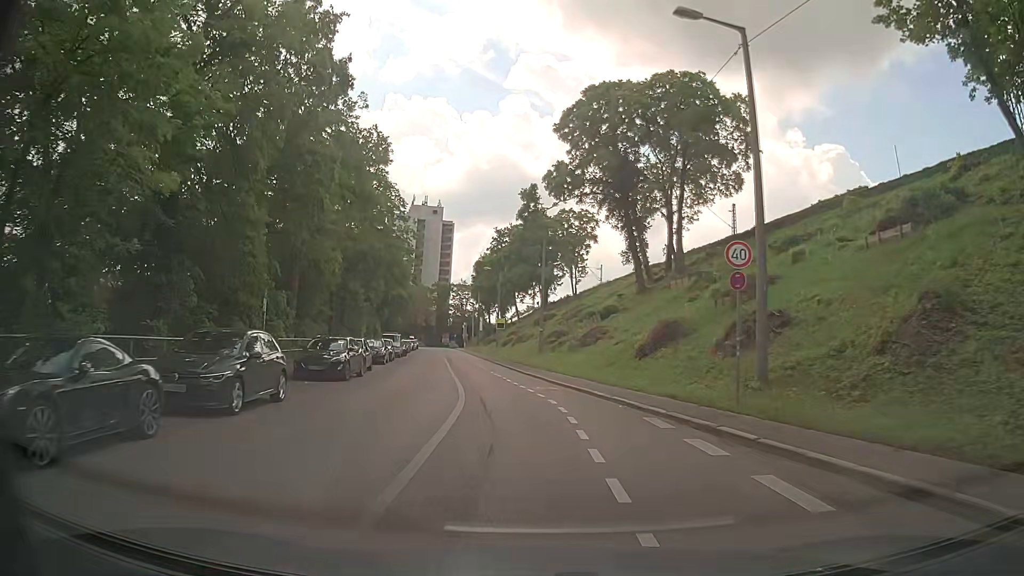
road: secondary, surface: asphalt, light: Day
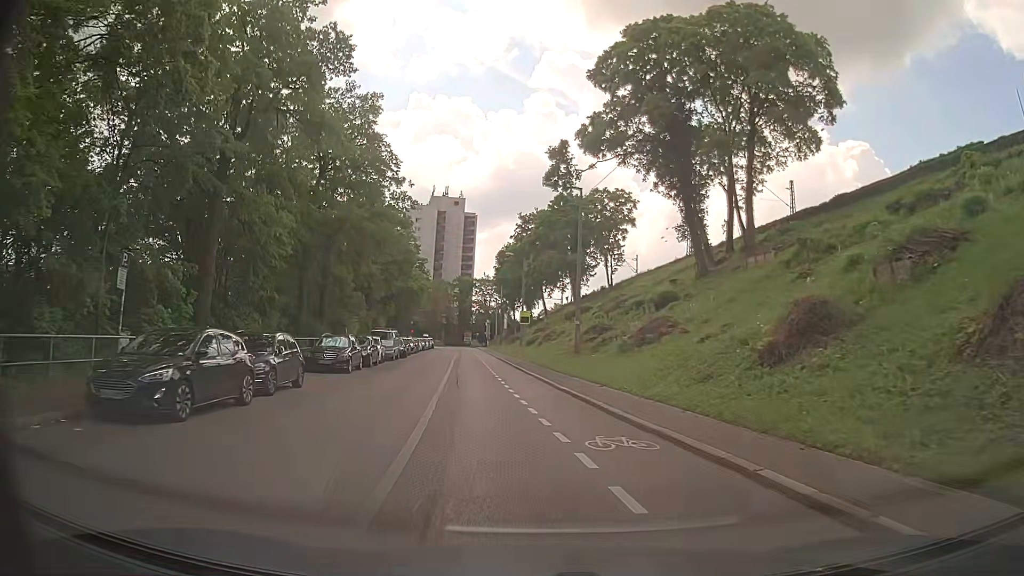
(-0.4, +12.4) m; -4°
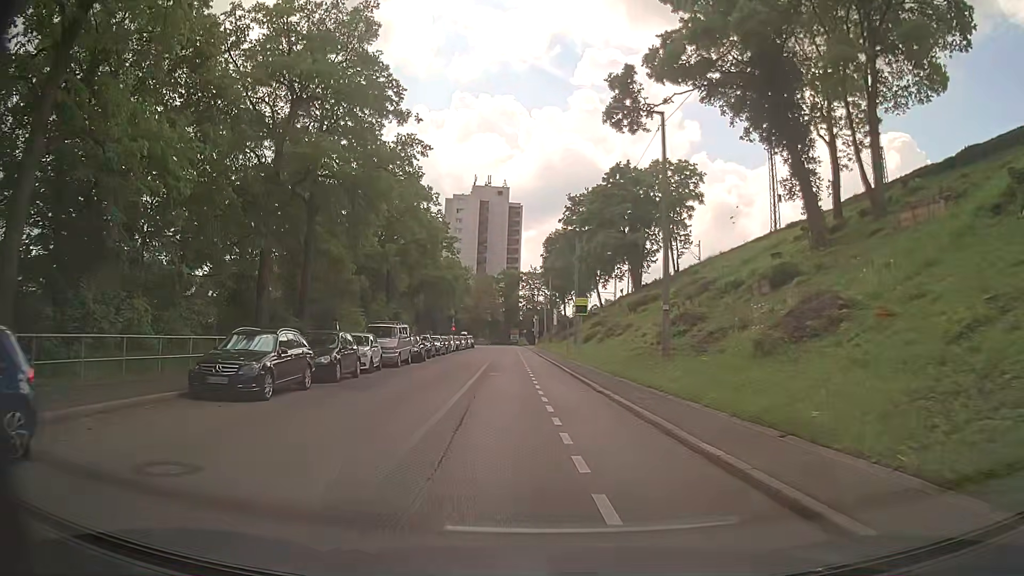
(-0.3, +12.3) m; -4°
(0, +10) (0, +20) (0, +30) (-1, +40) (-1, +50) (-1, +60) (-1, +70) (-2, +80) (-2, +90) (-3, +100) m
